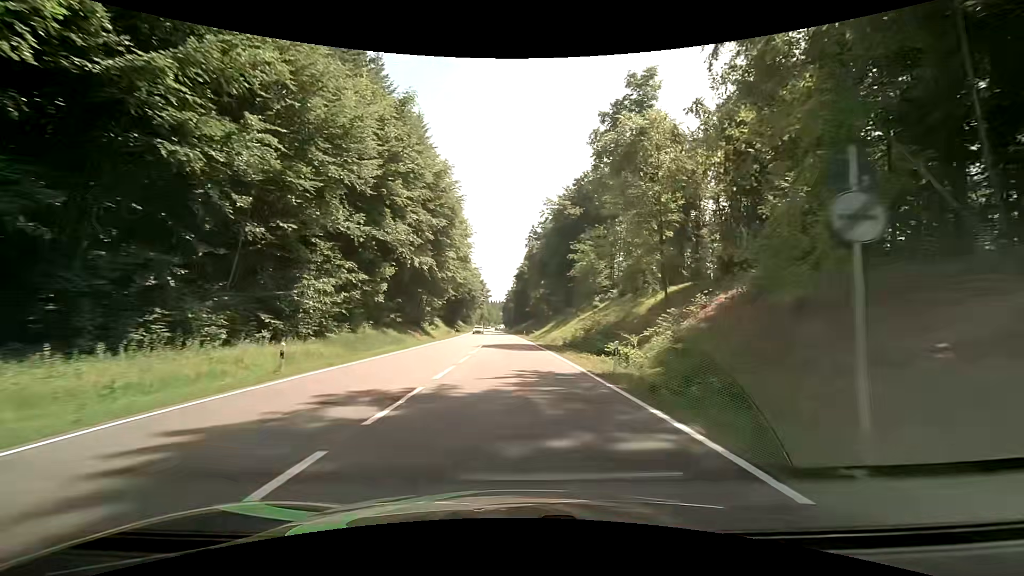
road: secondary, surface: asphalt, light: Day
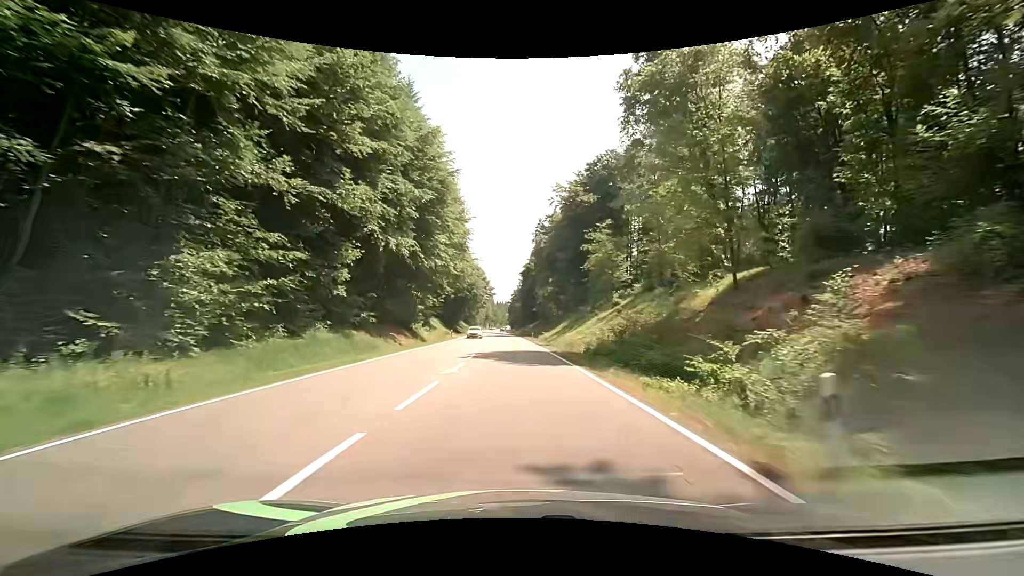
(-0.1, +10.7) m; -2°
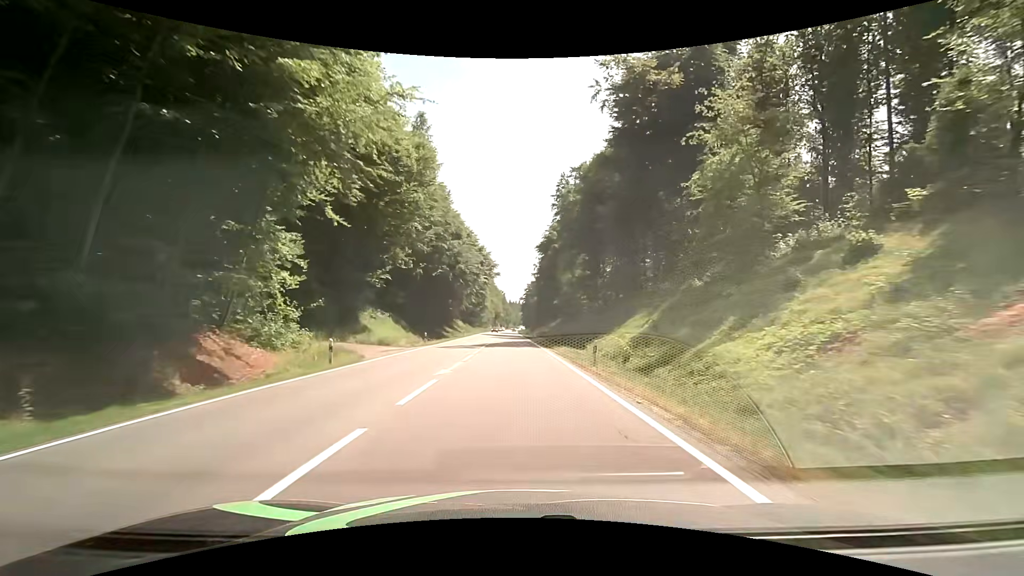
(-0.1, +42.9) m; -1°
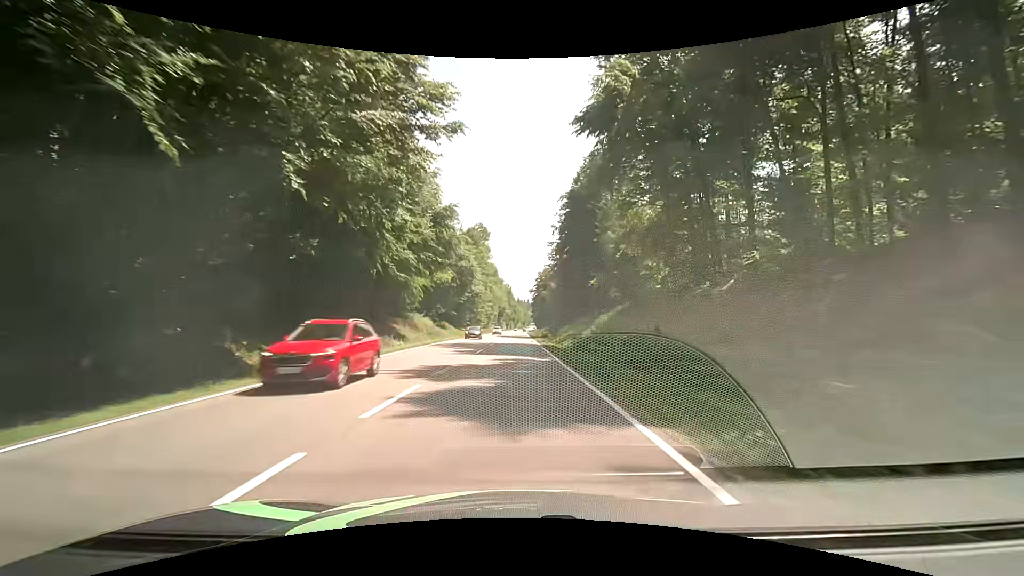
(-0.1, +55.3) m; -1°
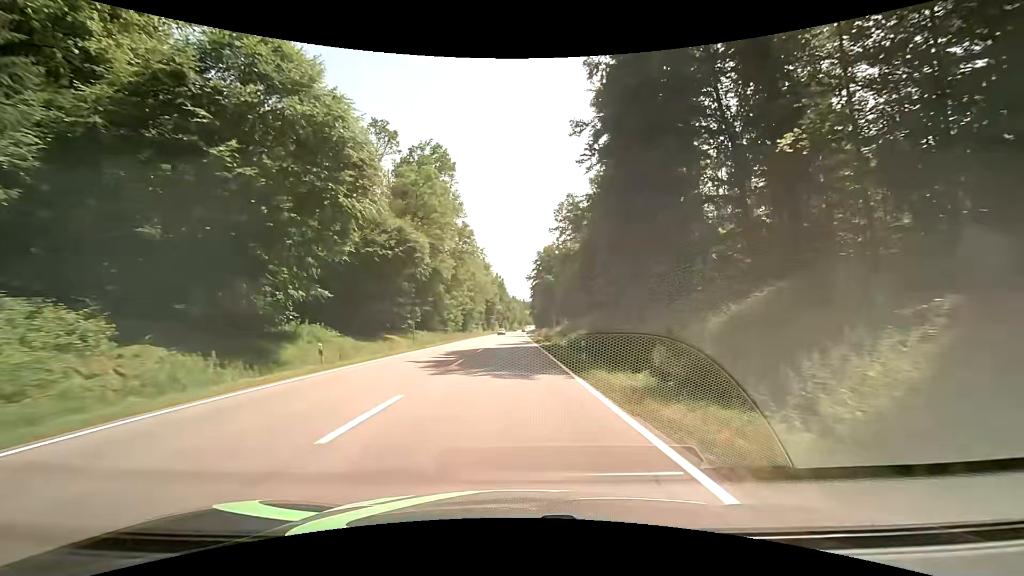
(+0.8, +56.6) m; +1°
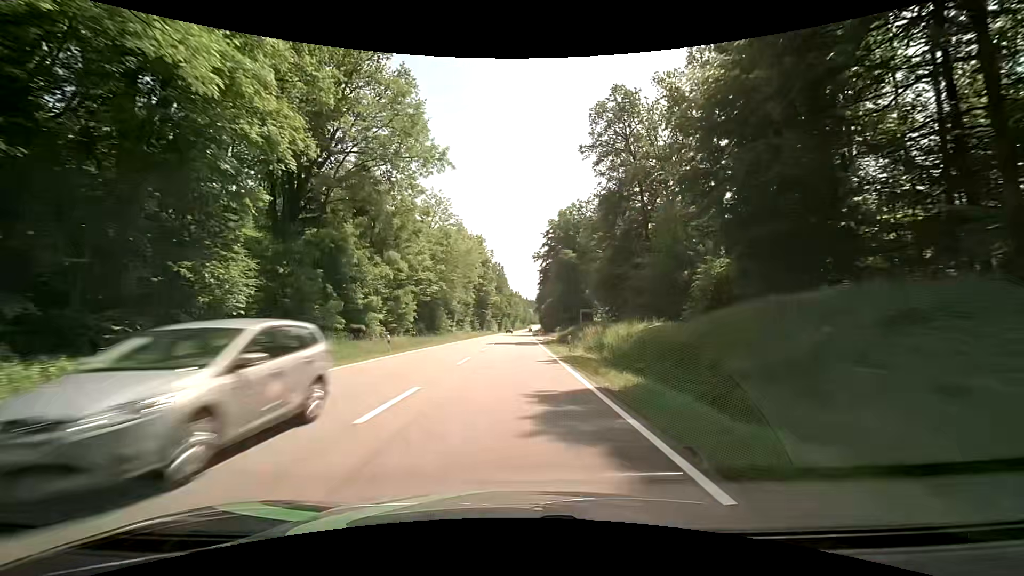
(-0.2, +45.9) m; 0°
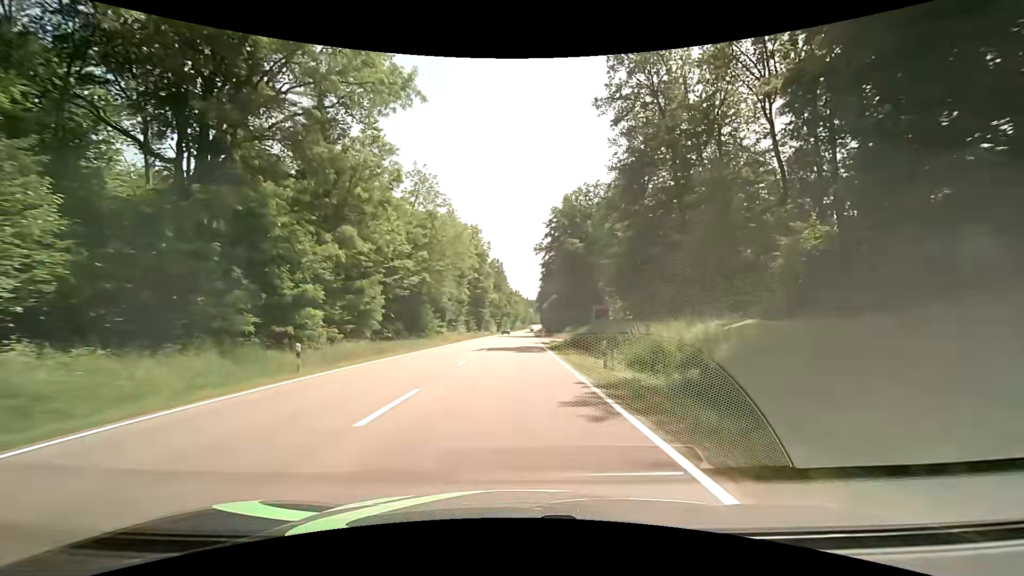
(0.0, +11.6) m; 0°
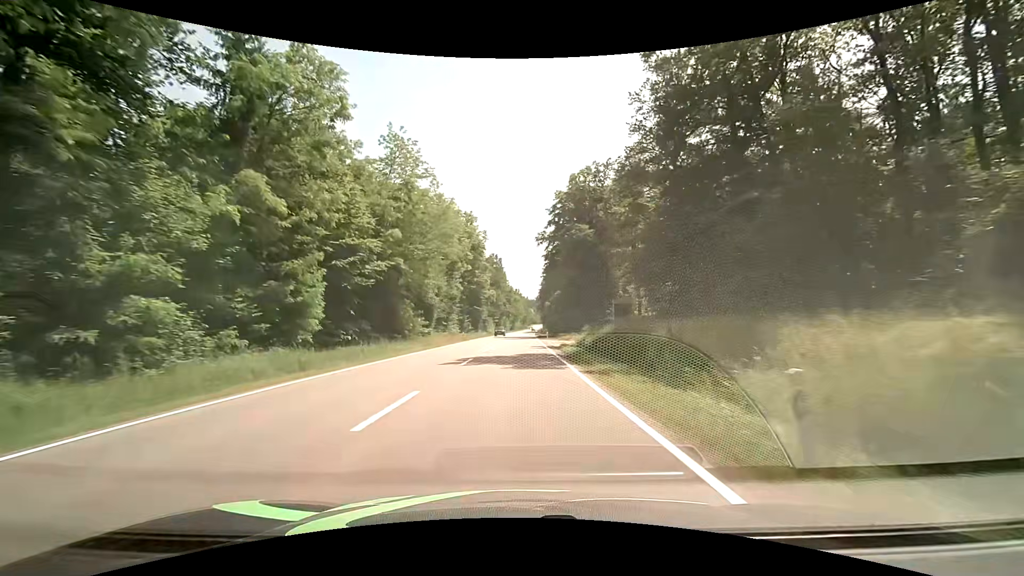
(0.0, +11.6) m; 0°
(0, +10) (0, +20) (0, +30) (0, +40) (0, +50) (0, +60) (0, +70) (+1, +80) (+1, +90) (+1, +100) m
